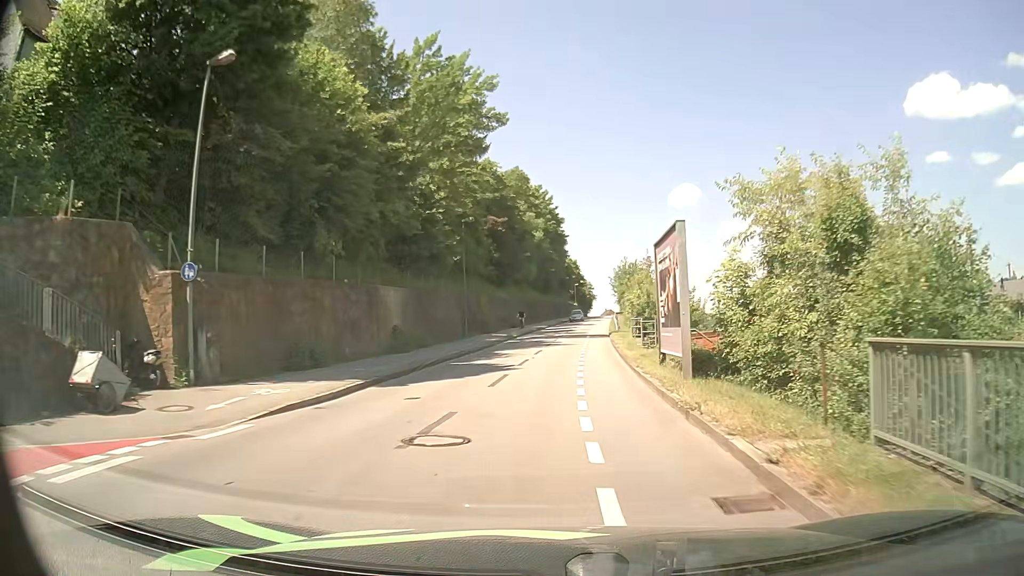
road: residential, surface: asphalt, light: Day
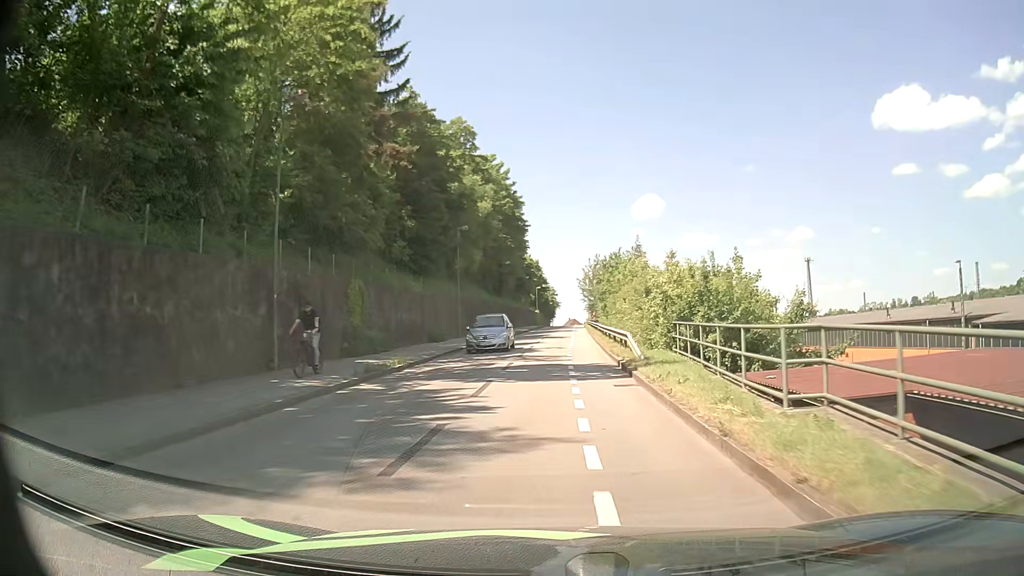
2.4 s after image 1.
(+0.9, +26.4) m; +3°
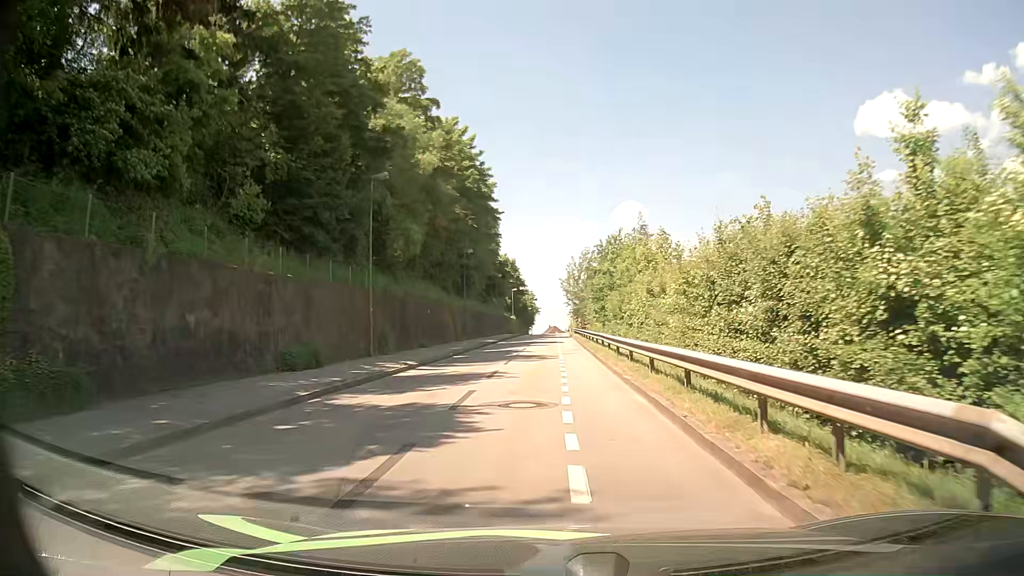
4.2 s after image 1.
(+0.4, +19.3) m; +2°
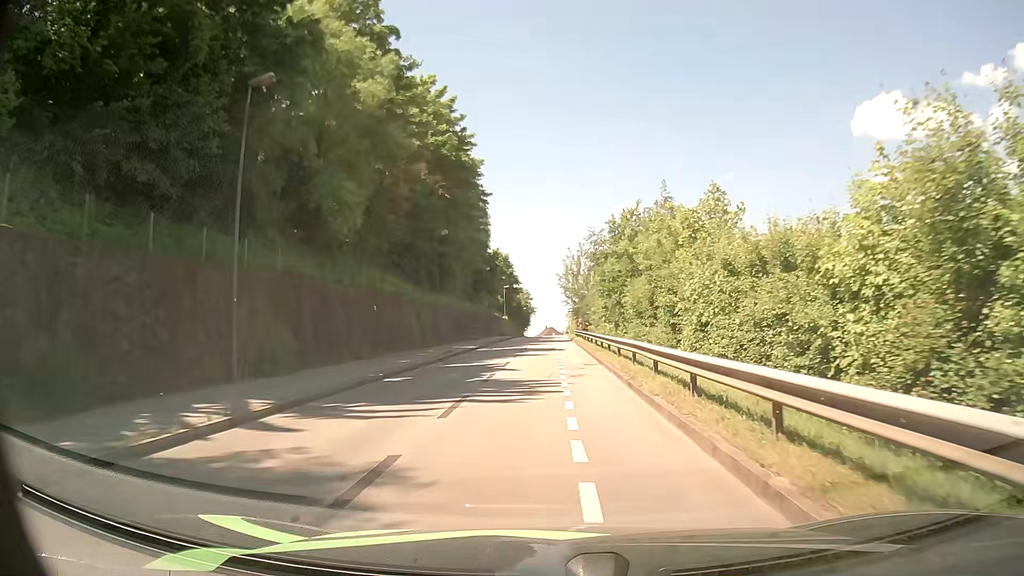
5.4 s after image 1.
(0.0, +12.7) m; 0°
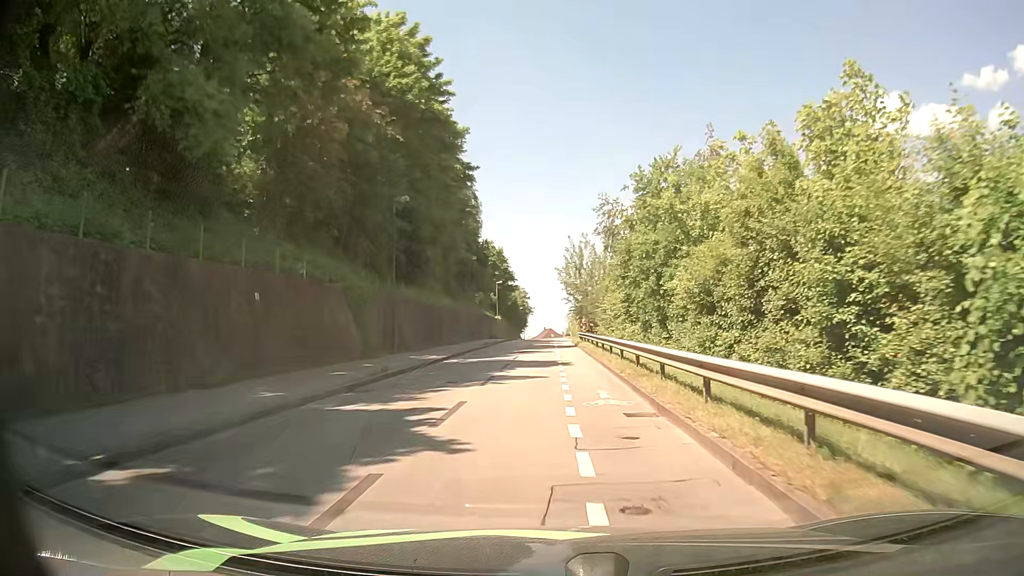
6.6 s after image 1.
(0.0, +12.8) m; 0°
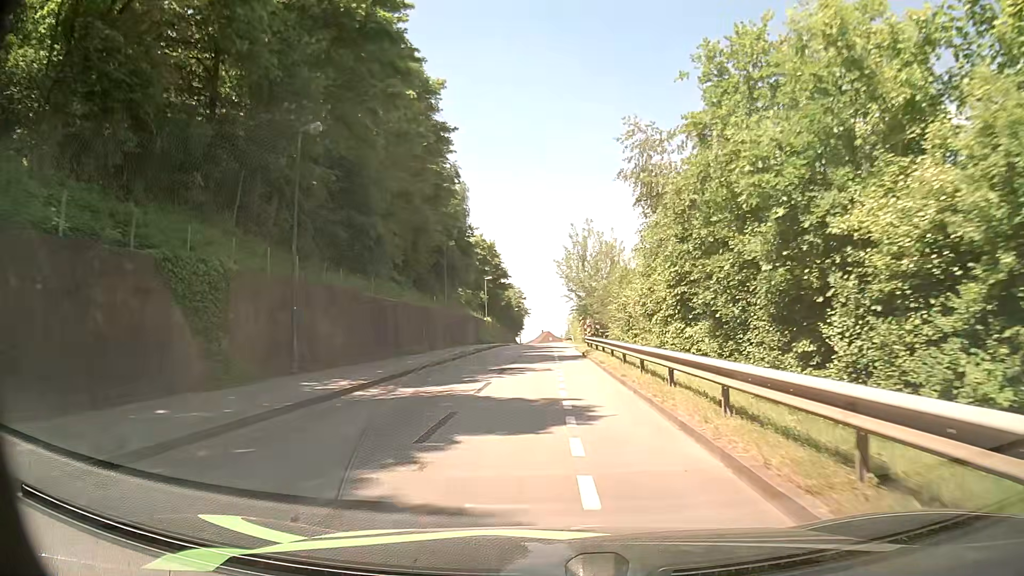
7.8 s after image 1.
(0.0, +13.3) m; 0°
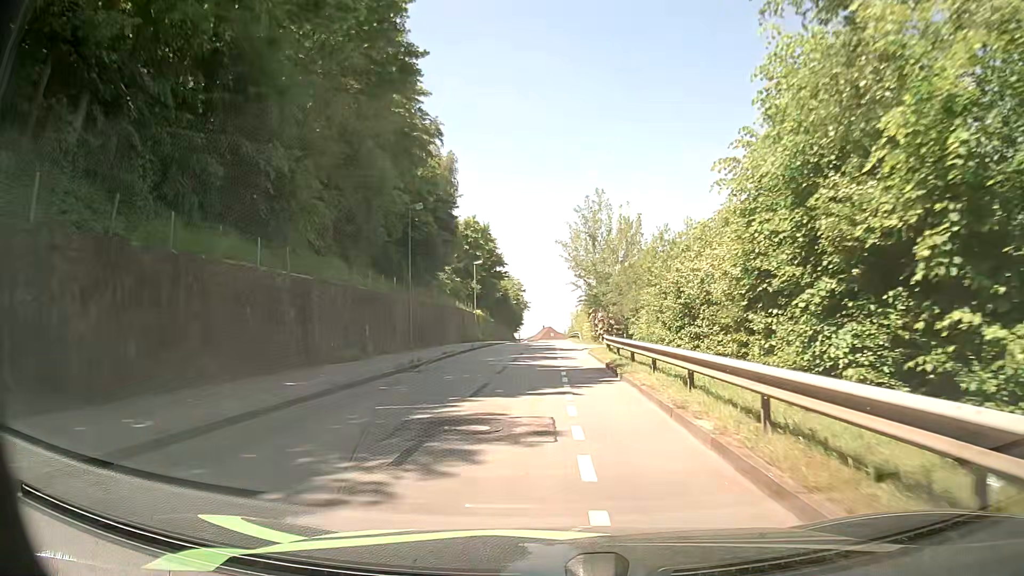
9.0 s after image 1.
(-0.1, +13.6) m; -1°
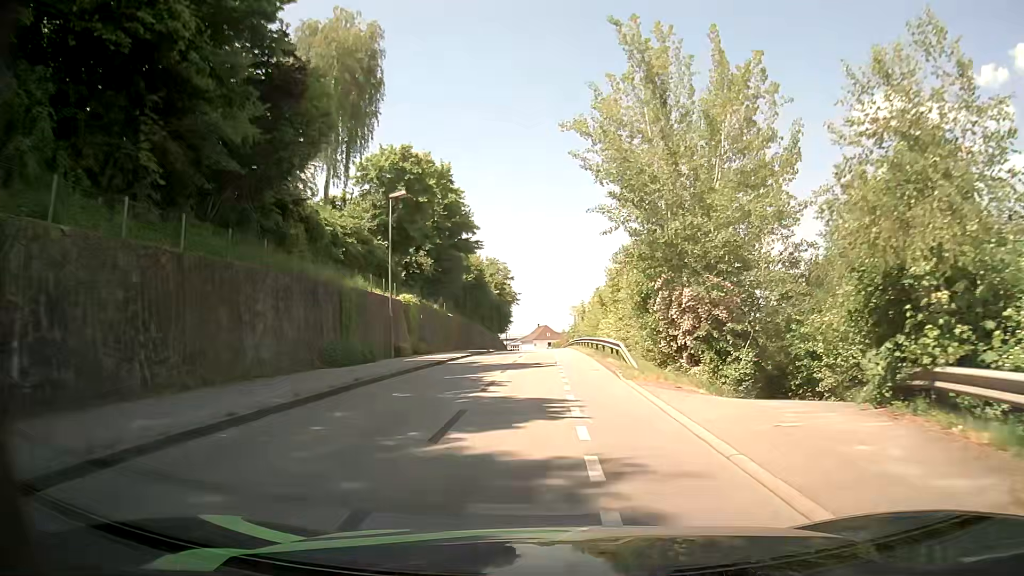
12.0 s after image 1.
(+0.5, +34.8) m; +1°
(0, +10) (0, +20) (0, +30) (0, +40) (0, +50) (0, +60) (0, +70) (0, +80) (0, +90) (0, +100) m
